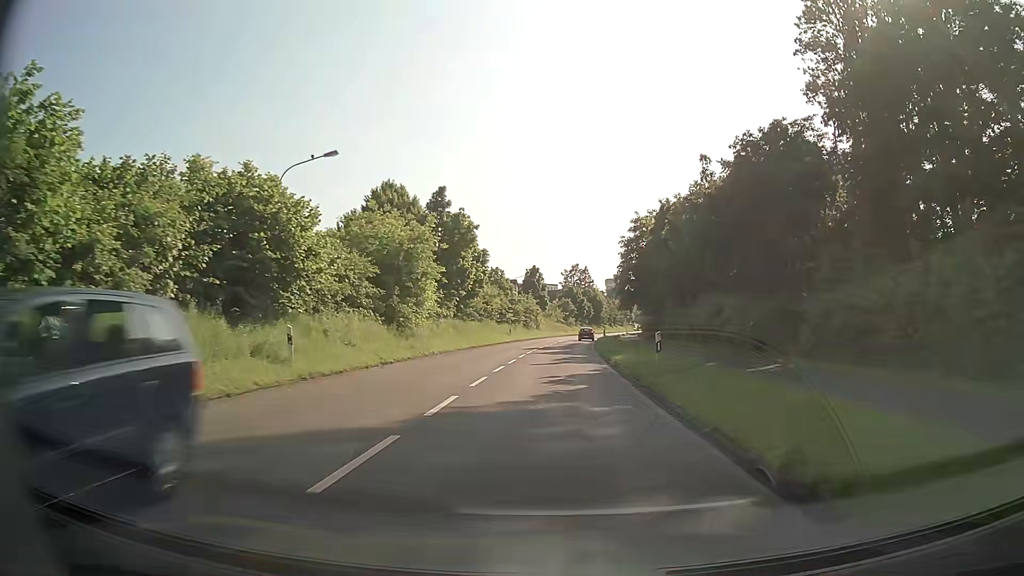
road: secondary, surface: asphalt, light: Day
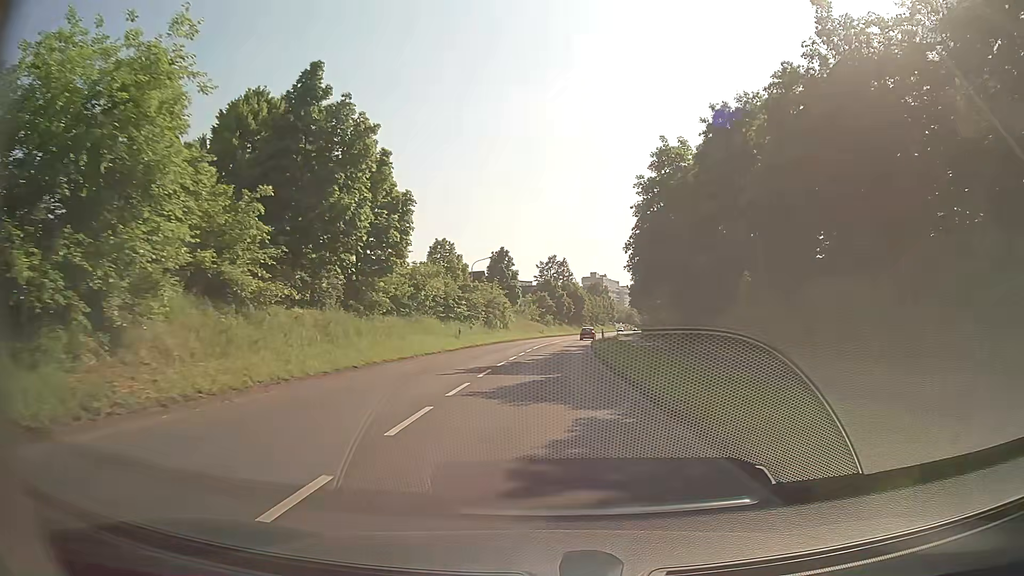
(+0.4, +23.1) m; +2°
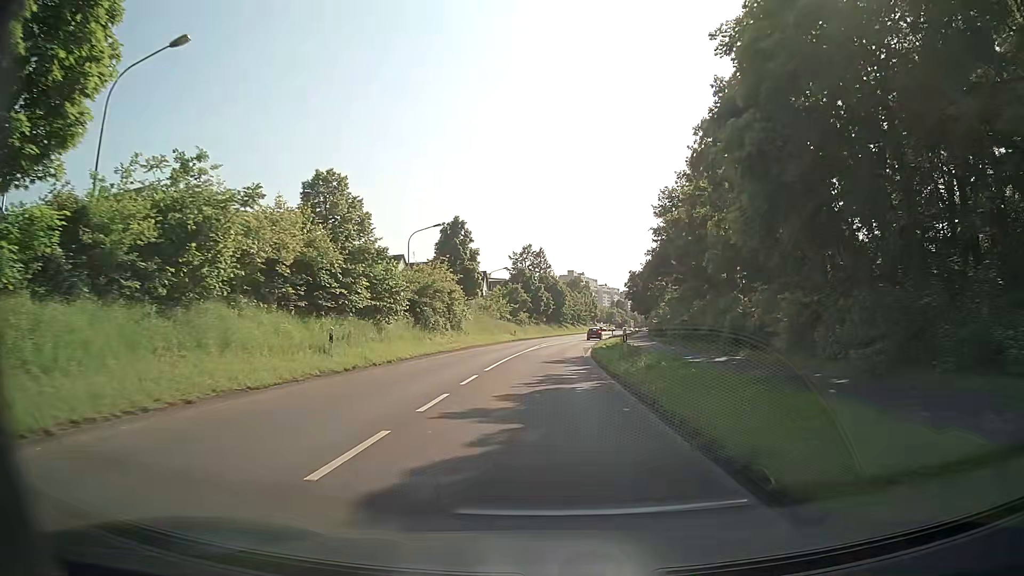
(+0.5, +22.8) m; +2°
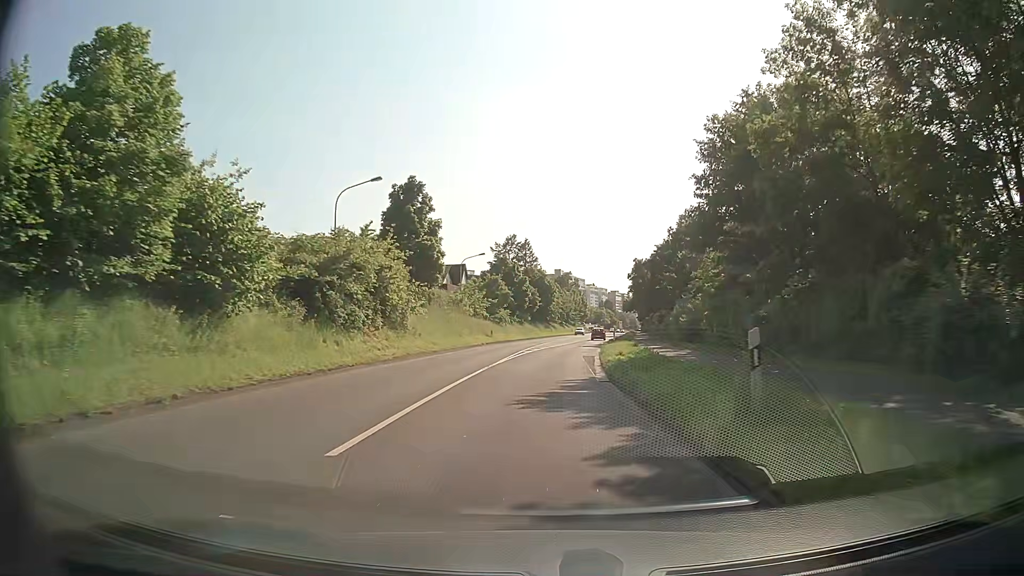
(+0.1, +15.1) m; +1°
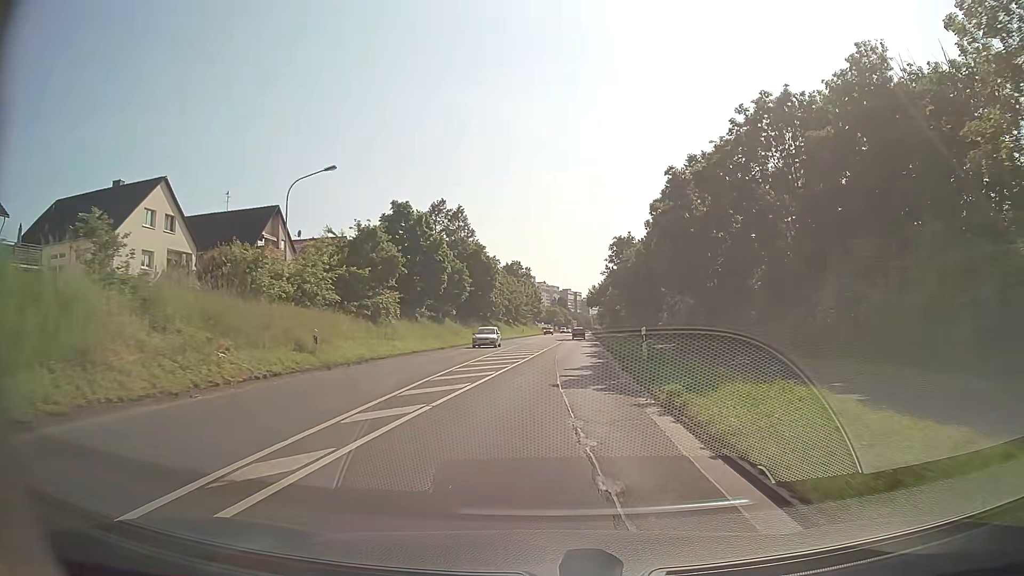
(+1.2, +37.4) m; +4°
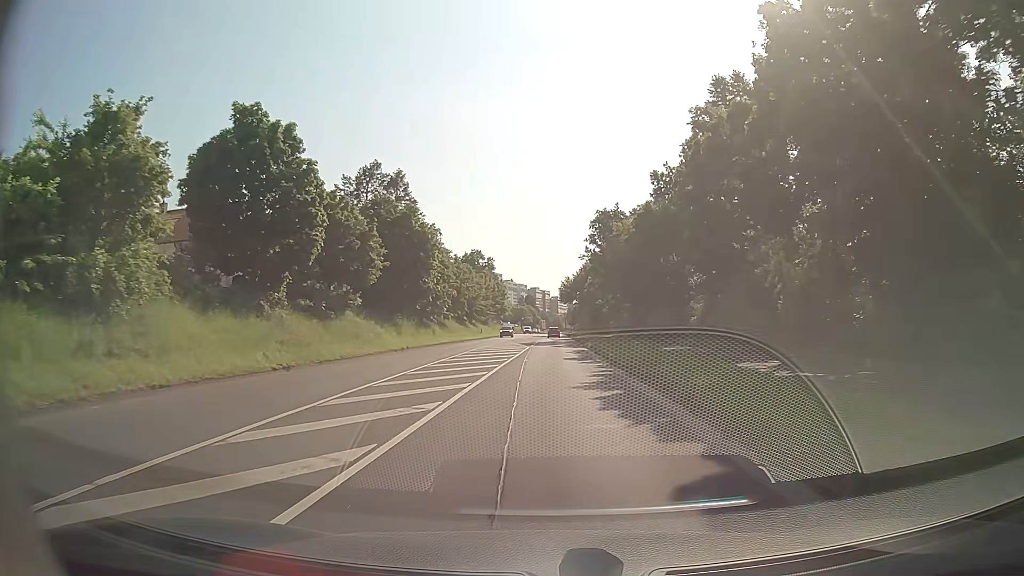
(+0.5, +22.4) m; +2°
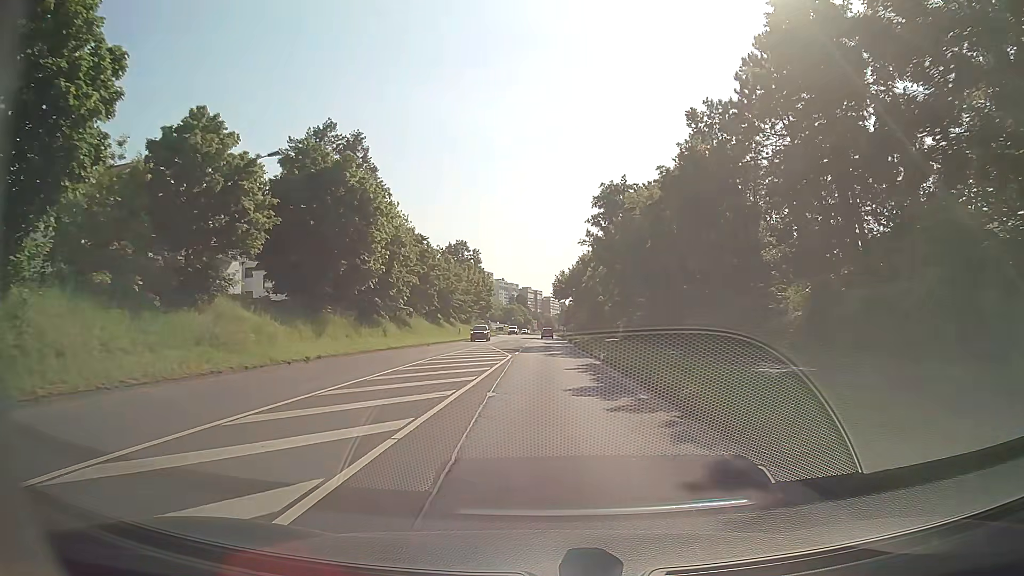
(+0.2, +15.1) m; +1°
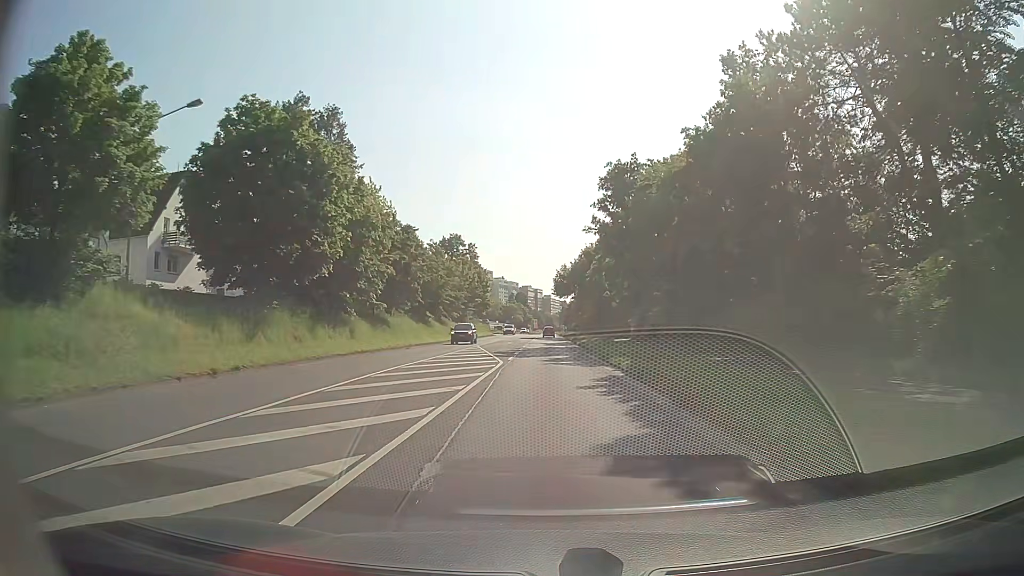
(+0.1, +7.6) m; +1°
